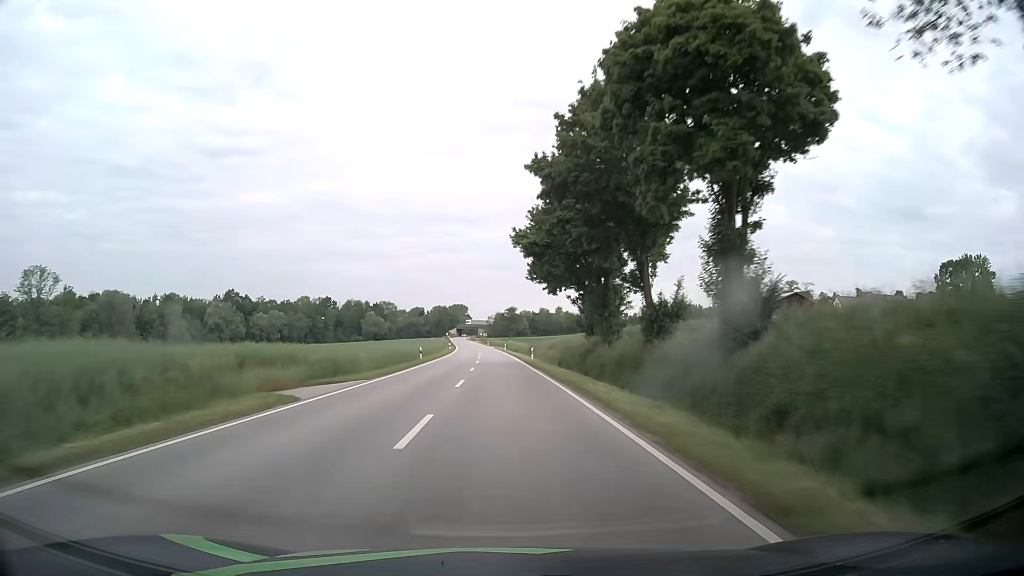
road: secondary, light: Day
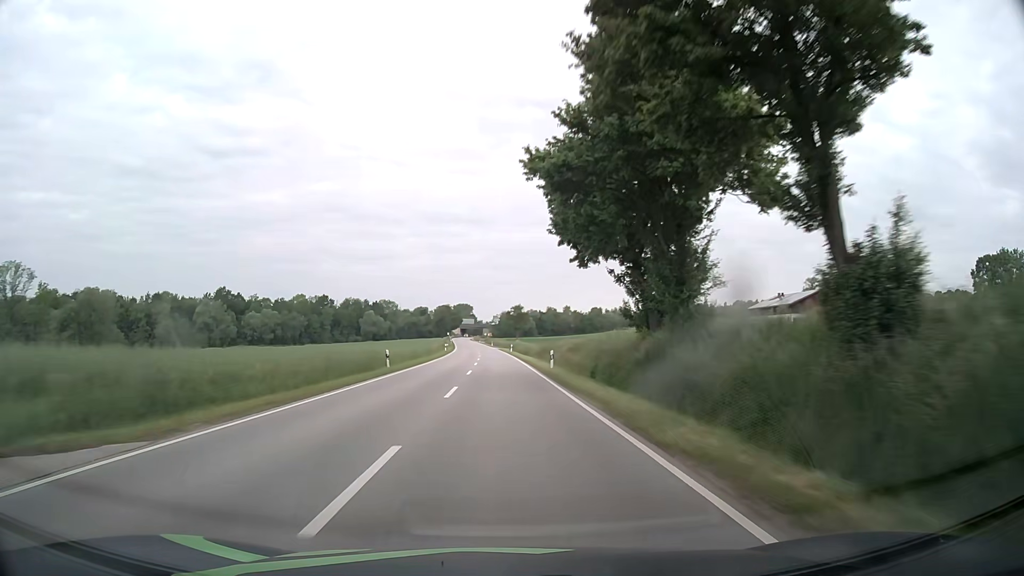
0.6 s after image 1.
(0.0, +15.8) m; 0°
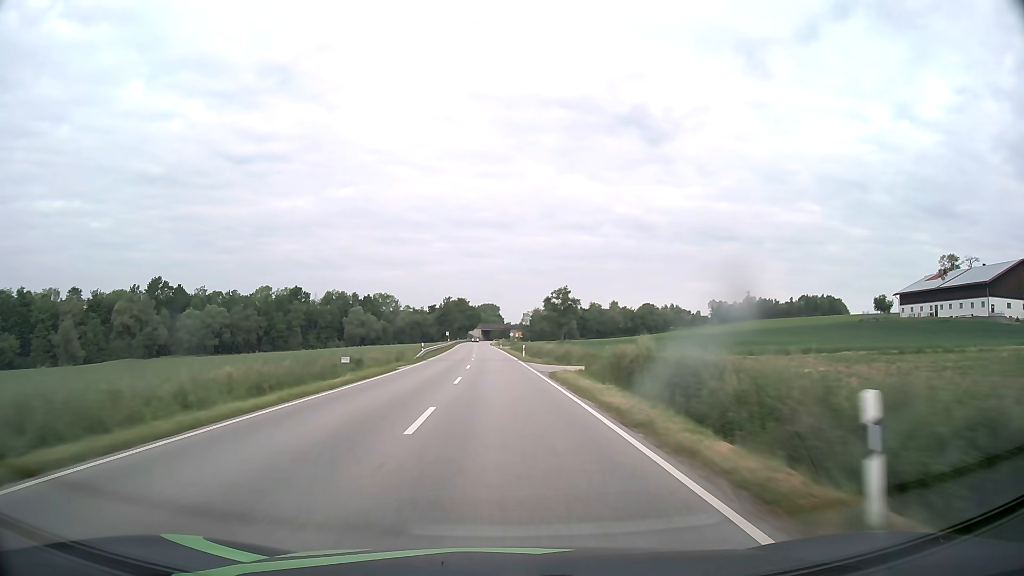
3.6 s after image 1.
(-1.9, +78.9) m; -3°
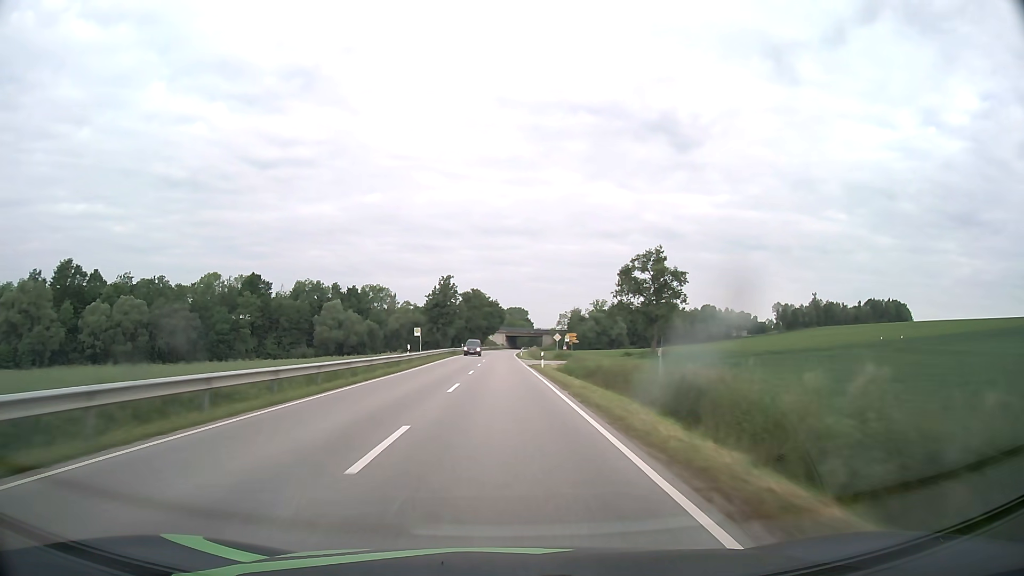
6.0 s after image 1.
(-1.3, +63.1) m; -2°
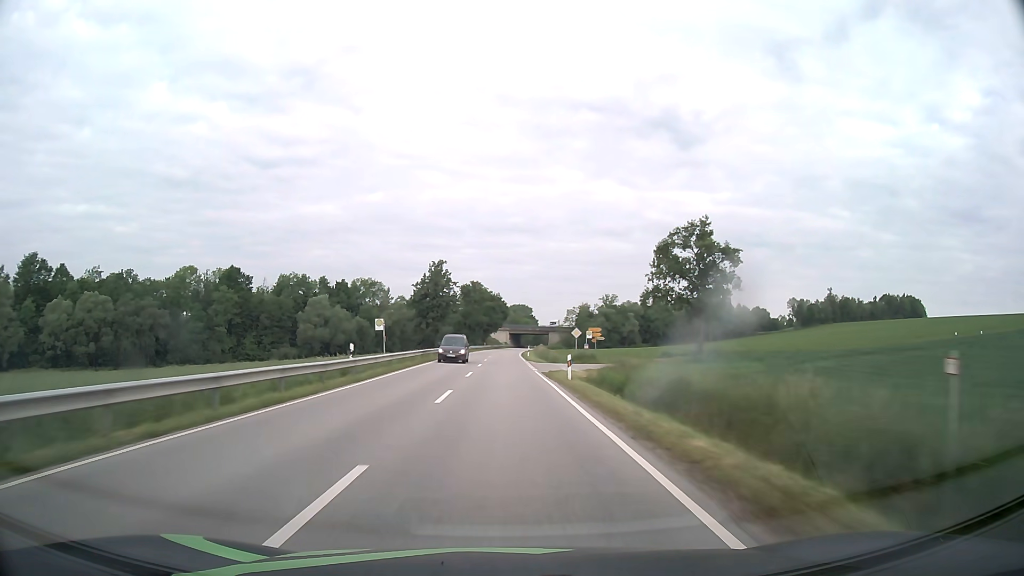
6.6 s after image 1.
(0.0, +15.8) m; 0°
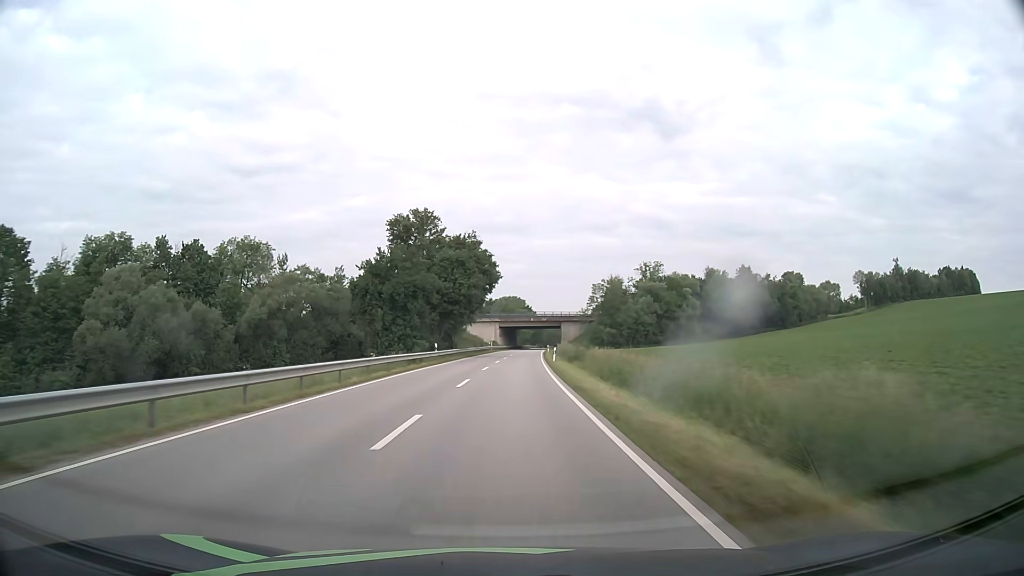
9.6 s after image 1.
(+0.1, +79.0) m; +1°
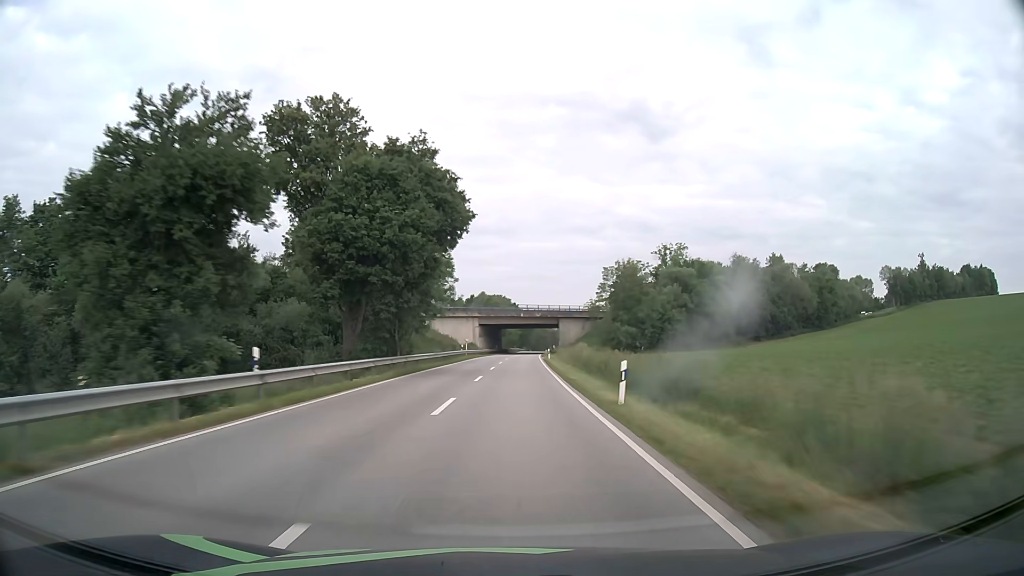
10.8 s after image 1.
(+0.3, +31.6) m; +1°
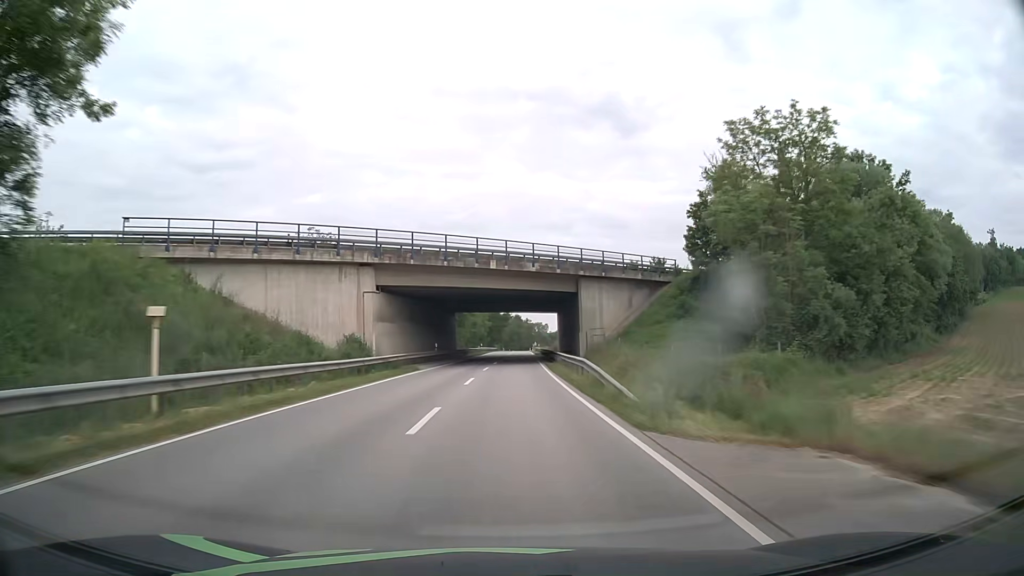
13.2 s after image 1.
(+1.4, +63.0) m; +2°
(0, +10) (0, +20) (0, +30) (0, +40) (+1, +50) (+1, +60) (+1, +70) (+1, +80) (+2, +90) (+2, +100) m
